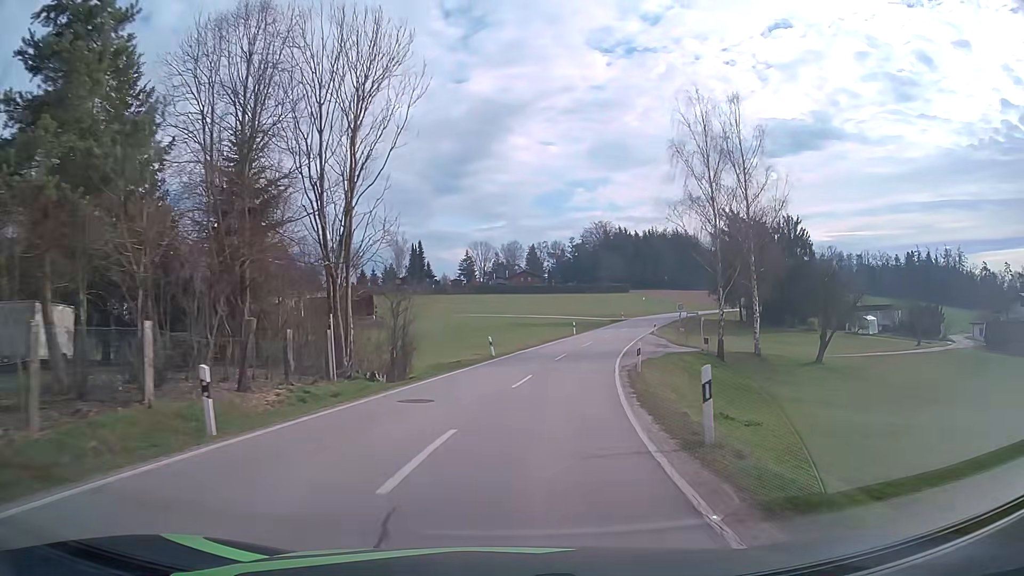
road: secondary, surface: asphalt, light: Day
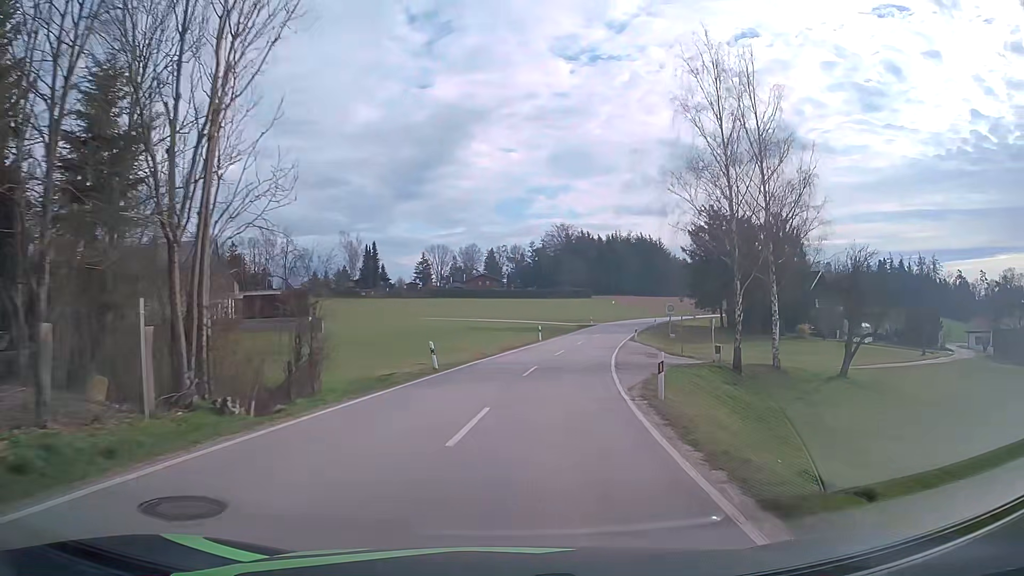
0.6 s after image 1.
(+0.3, +9.3) m; +4°
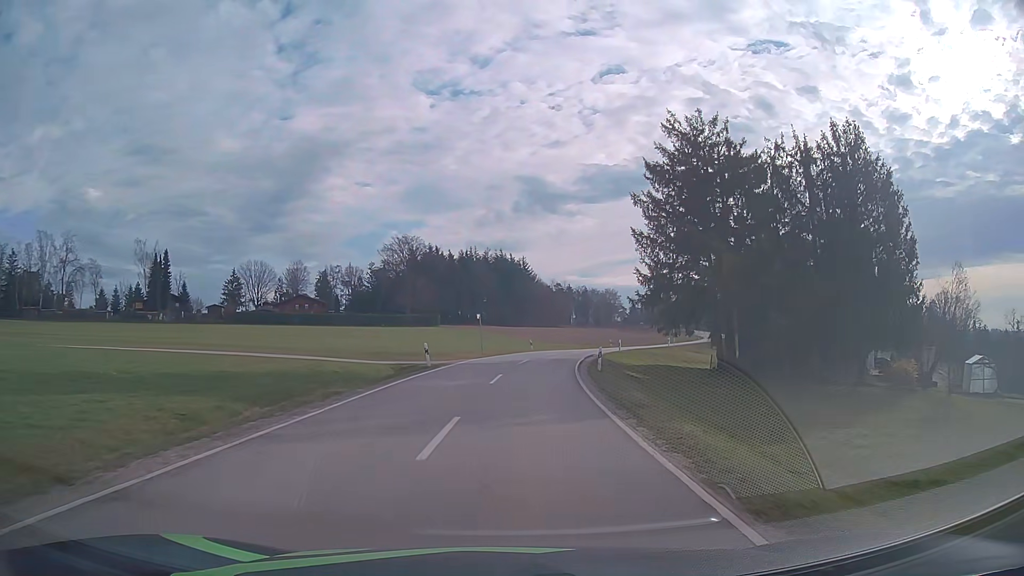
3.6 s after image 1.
(+6.5, +47.6) m; +13°
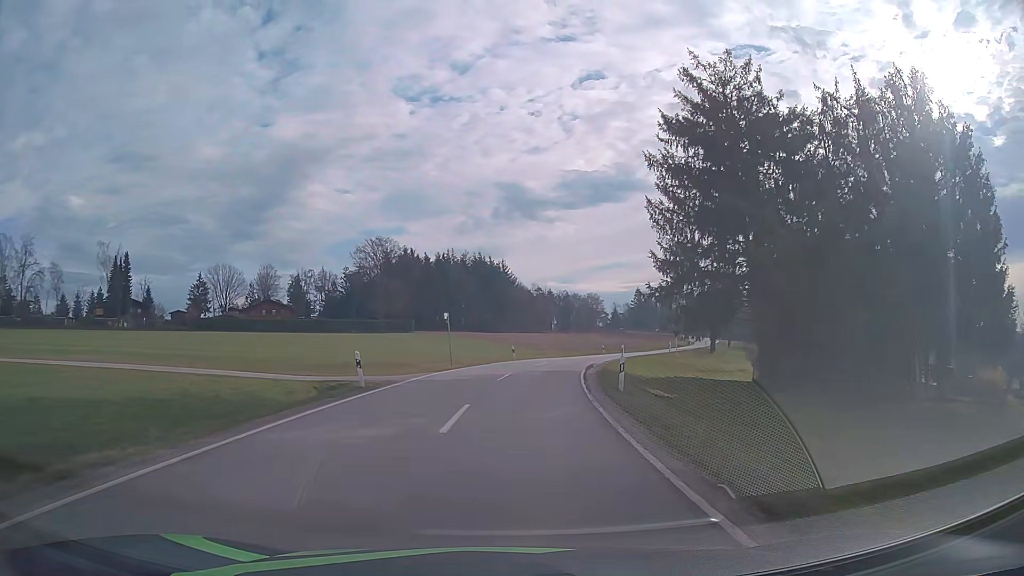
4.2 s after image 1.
(+0.1, +9.8) m; +2°
(0, +10) (+1, +20) (+2, +30) (+4, +40) (+6, +49) (+10, +59) (+13, +68) (+17, +77) (+21, +87) (+25, +96) m
